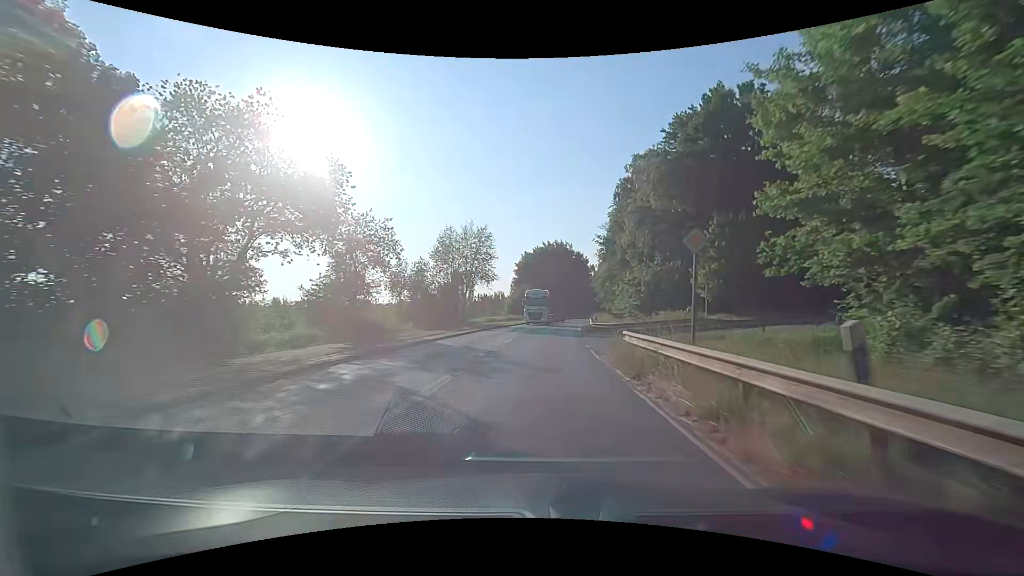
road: secondary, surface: asphalt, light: Day
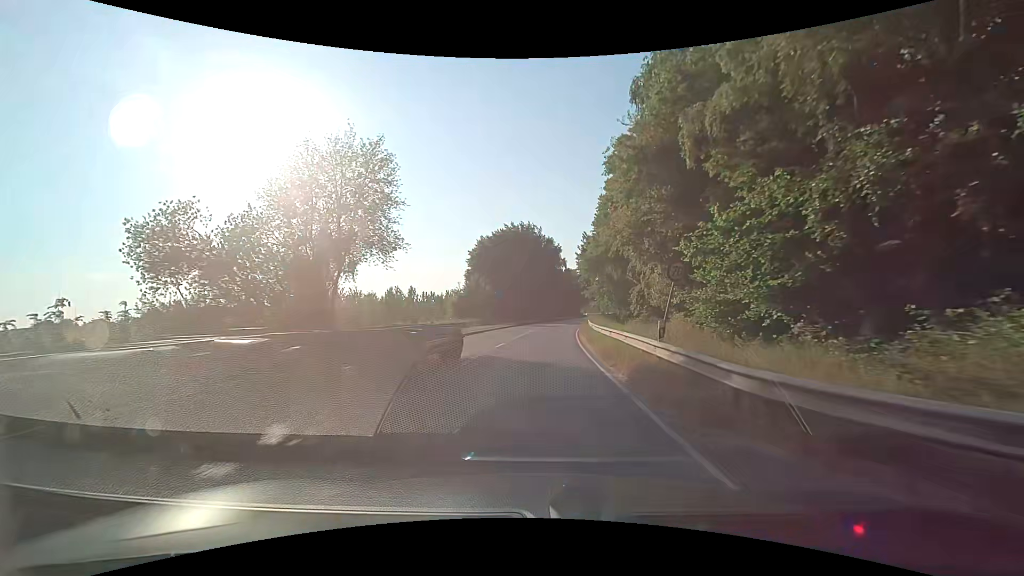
(+1.0, +28.8) m; +4°
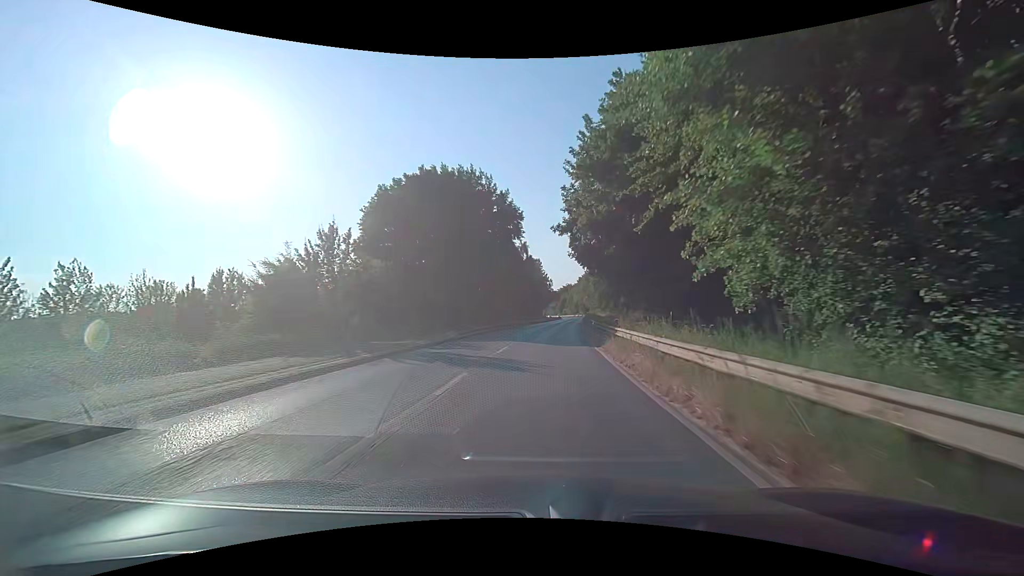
(+1.6, +39.1) m; +5°
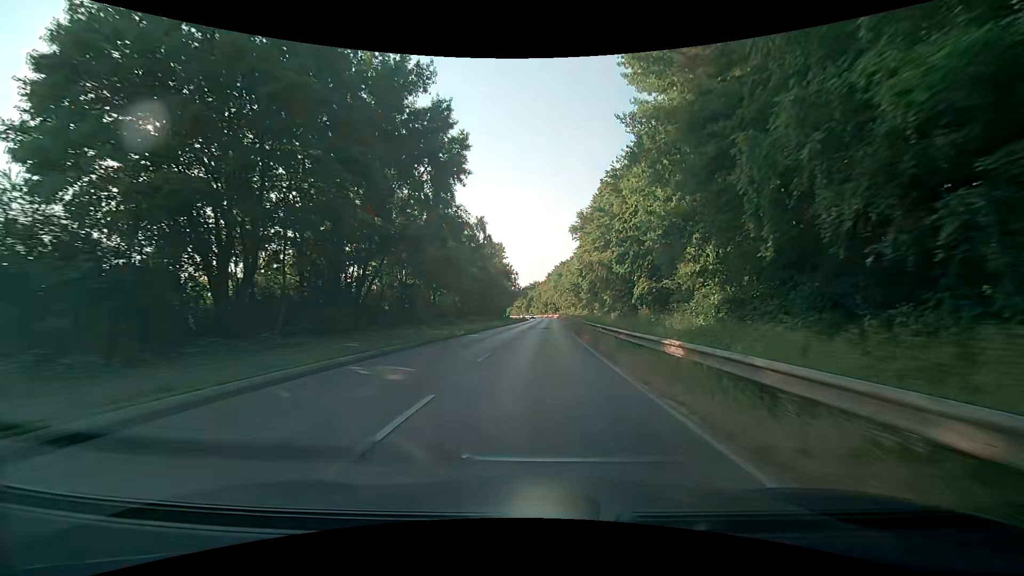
(+1.0, +29.8) m; +4°
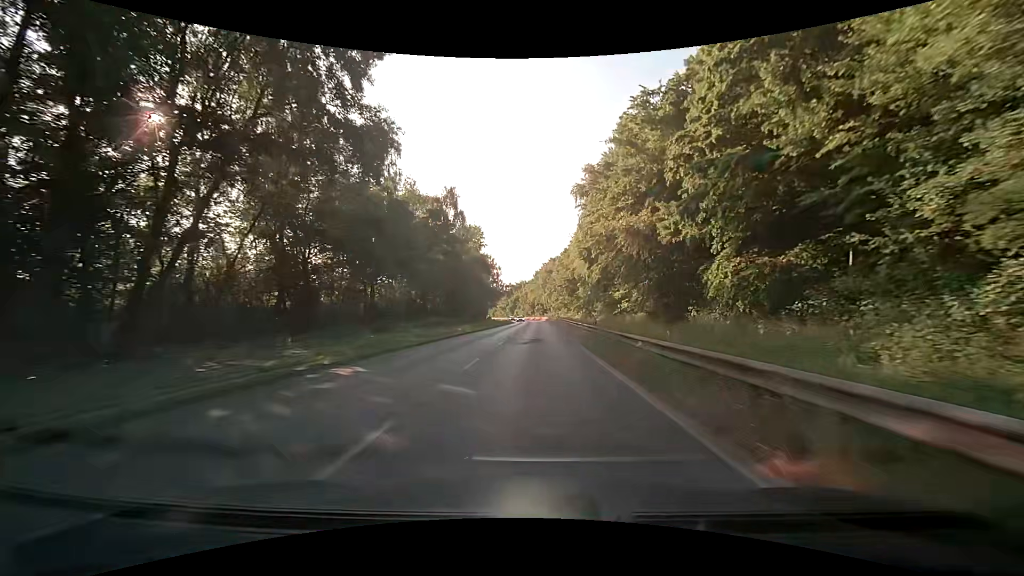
(+0.2, +20.0) m; +2°
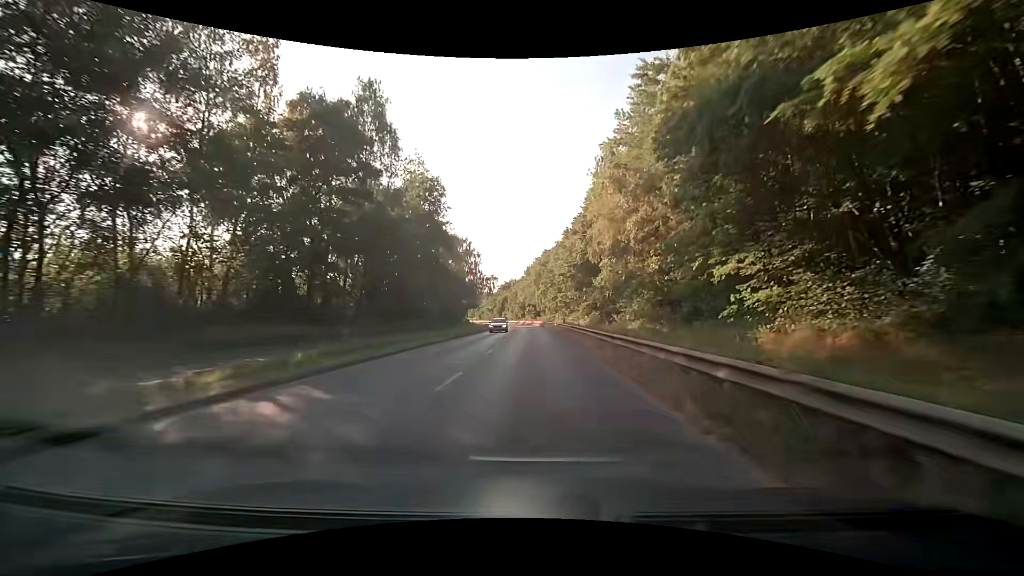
(+0.2, +30.3) m; 0°
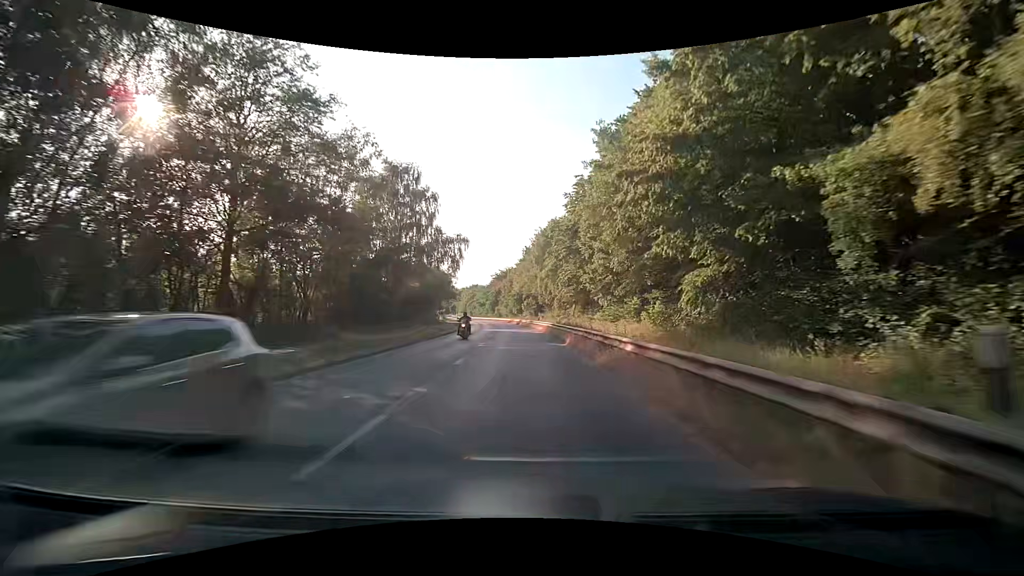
(+0.5, +41.3) m; 0°
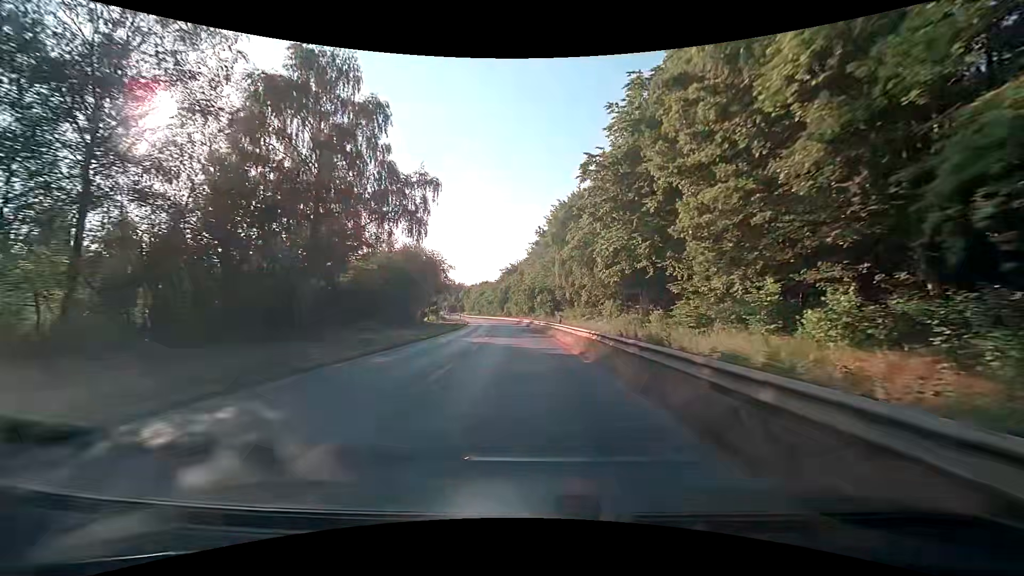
(-0.2, +20.9) m; -1°
(0, +10) (0, +20) (-1, +30) (-1, +40) (-2, +50) (-3, +60) (-4, +70) (-5, +80) (-6, +90) (-7, +100) m
